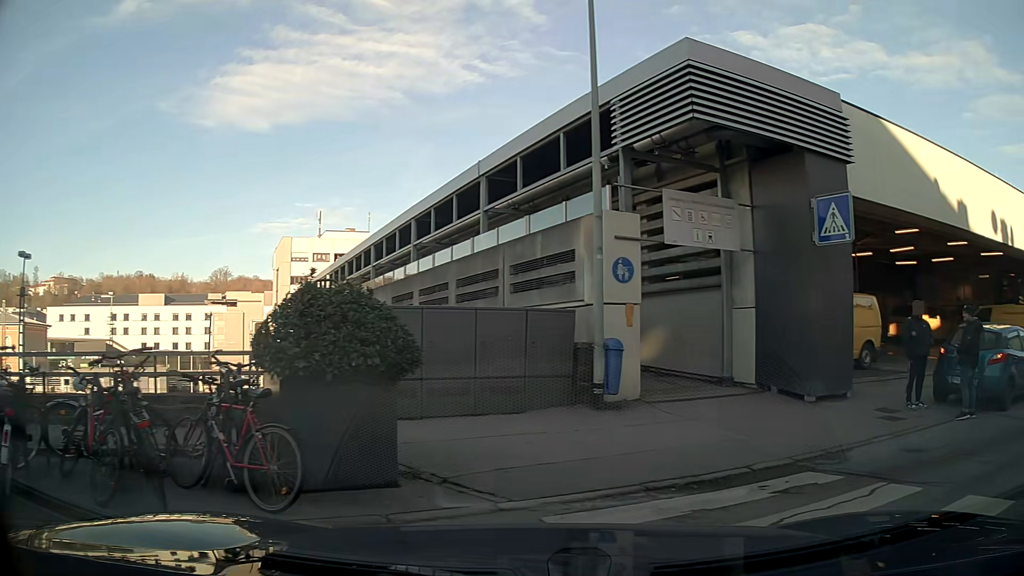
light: Day
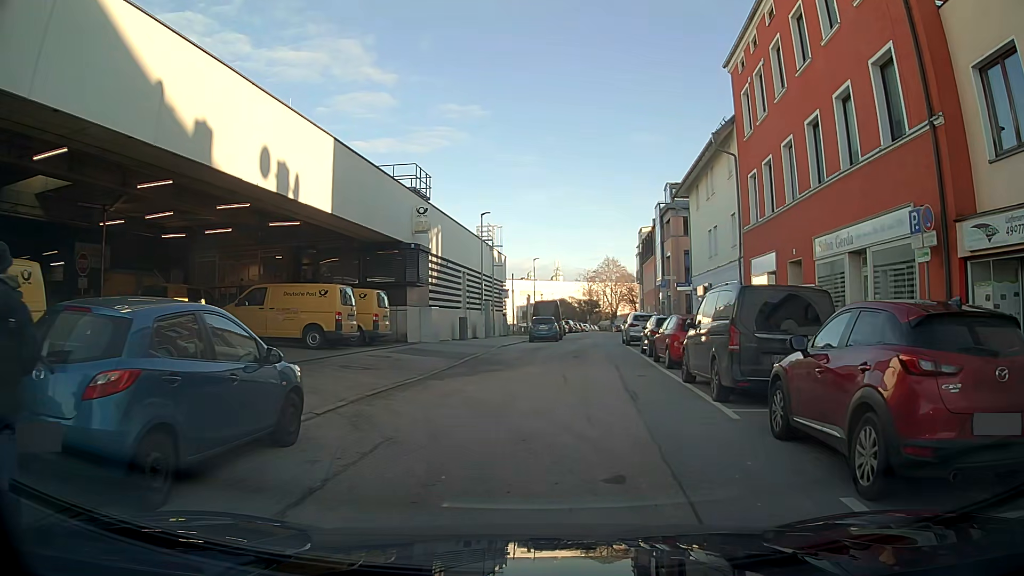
(+4.3, +6.3) m; +54°
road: residential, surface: asphalt
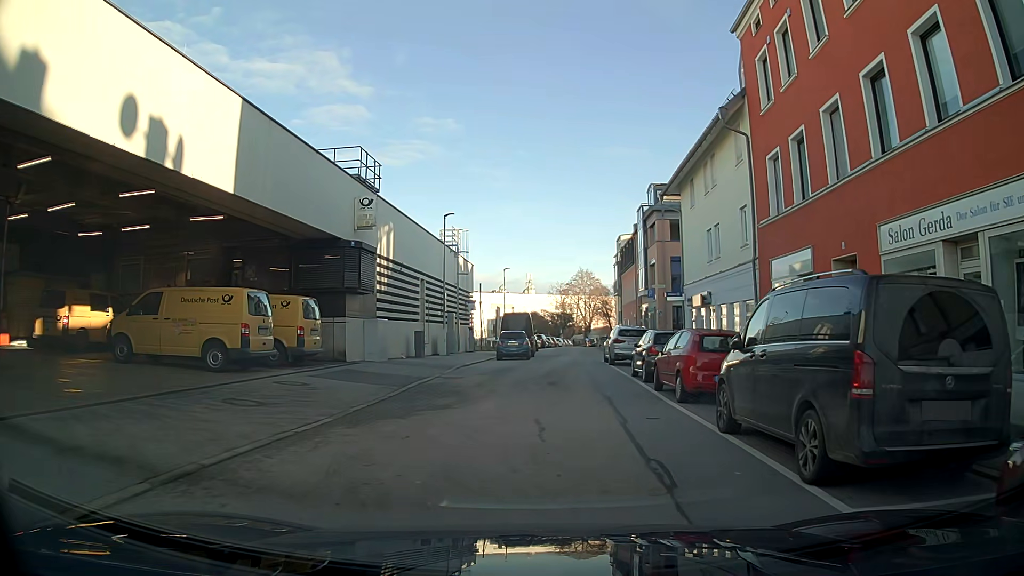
(+0.1, +5.1) m; +3°
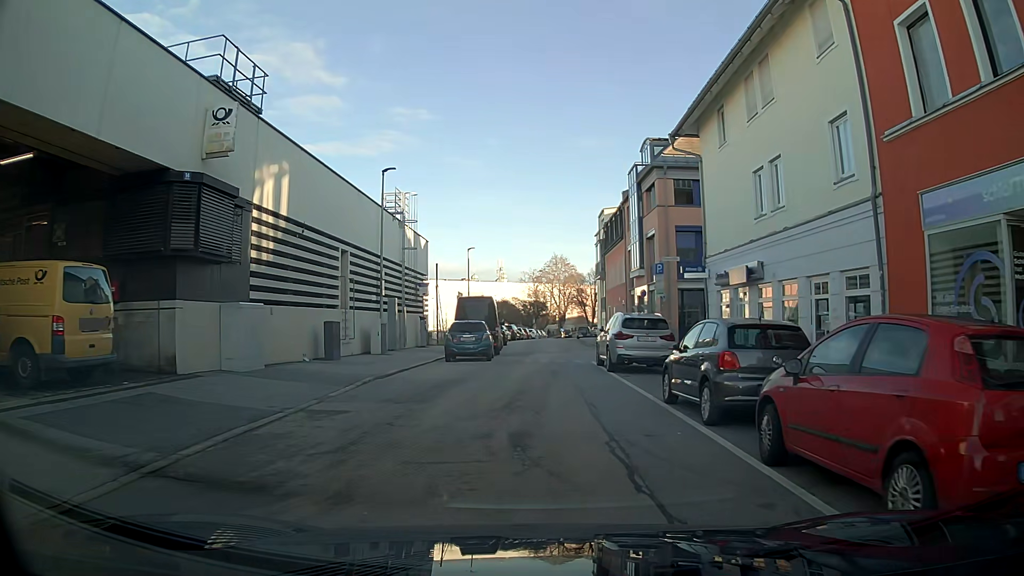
(+0.2, +9.6) m; +2°
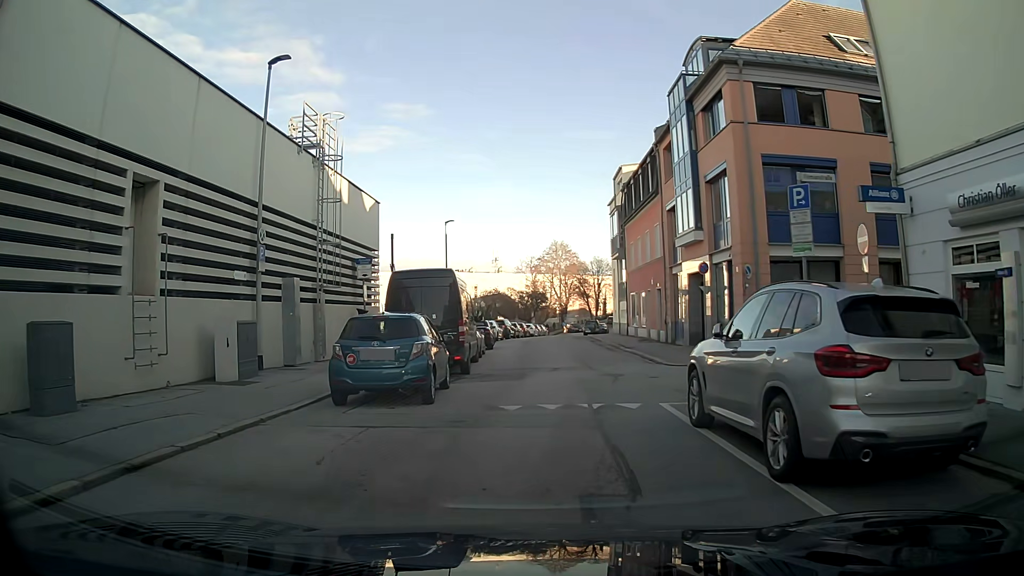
(0.0, +13.4) m; 0°
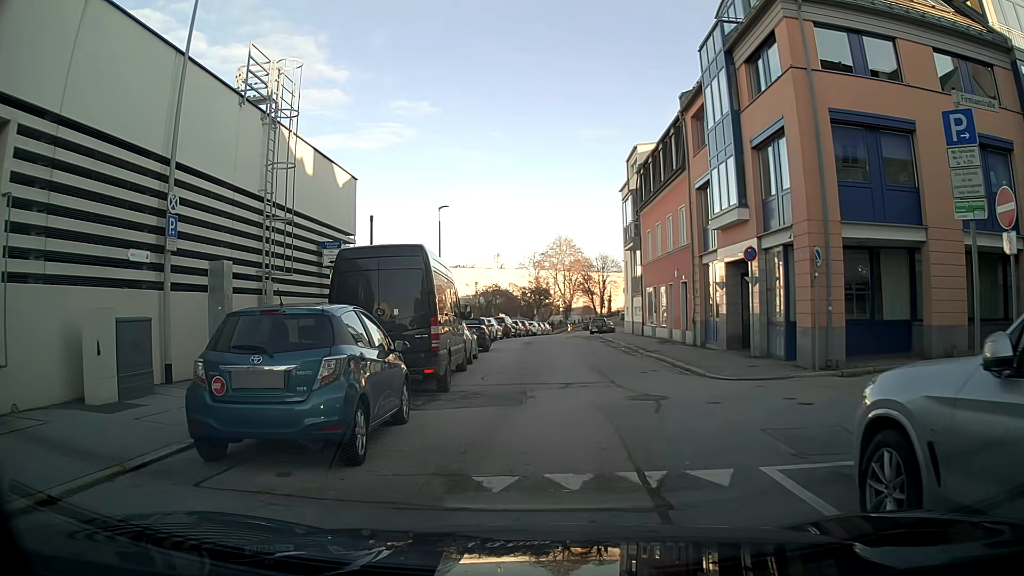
(-0.1, +4.6) m; -3°
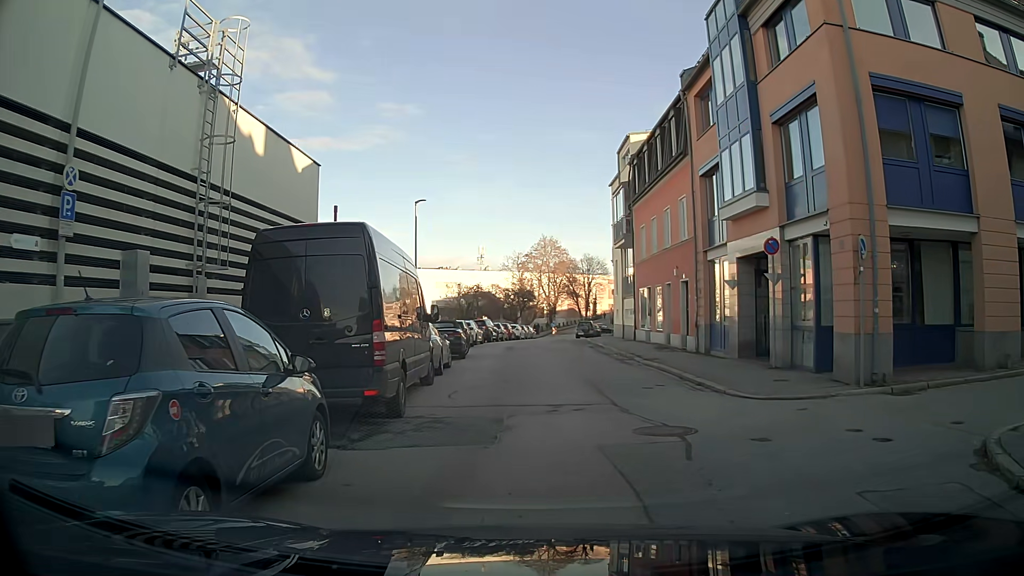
(+0.1, +2.9) m; +4°
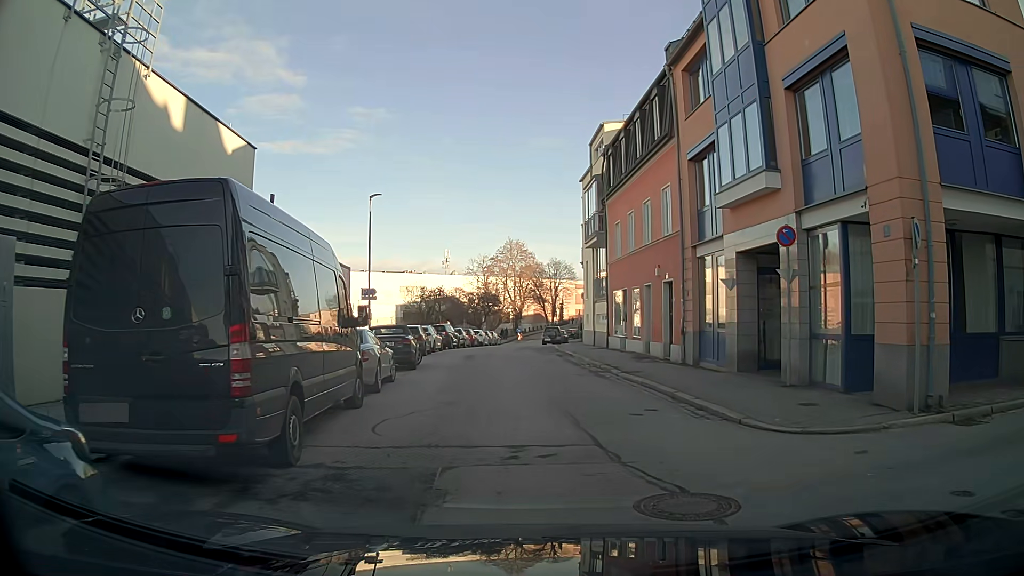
(+0.1, +3.2) m; +4°
(0, +10) (0, +20) (-1, +30) (-1, +40) (-2, +50) (-2, +60) (-2, +70) (-1, +80) (0, +90) (+1, +100) m
